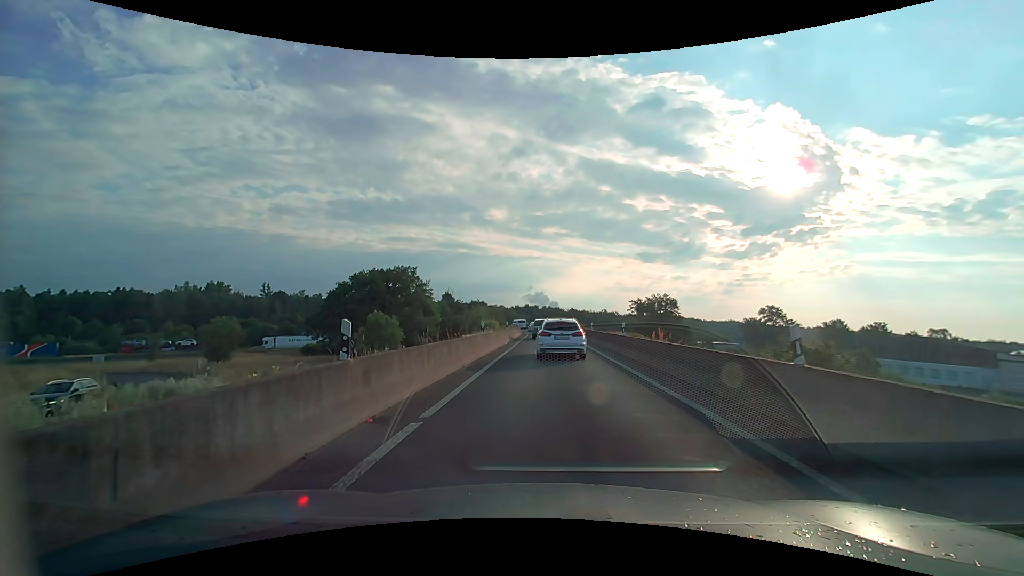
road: motorway_link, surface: asphalt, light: Day
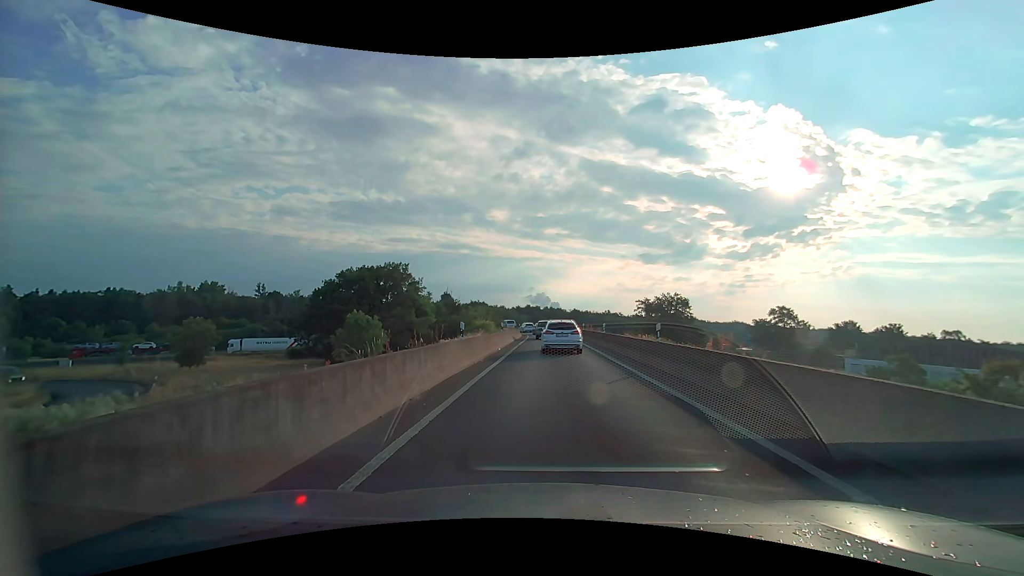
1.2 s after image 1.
(0.0, +6.4) m; 0°
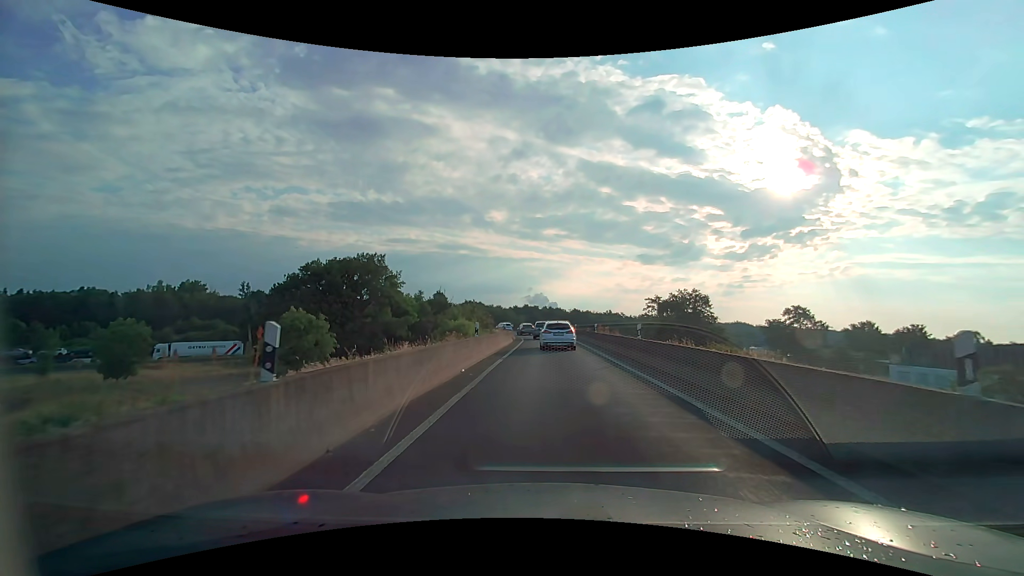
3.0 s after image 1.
(+0.1, +11.6) m; +1°
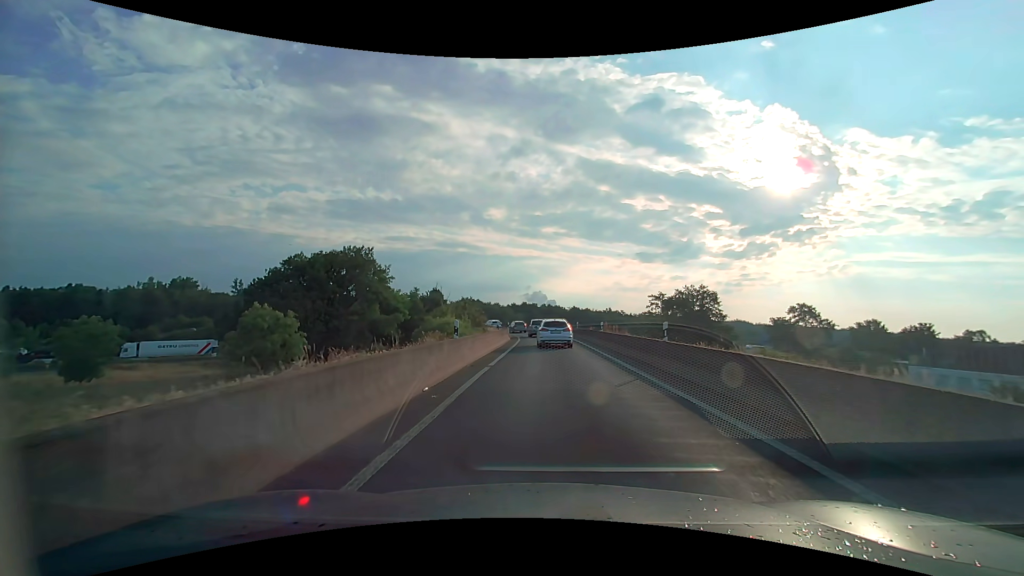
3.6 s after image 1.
(0.0, +4.4) m; 0°
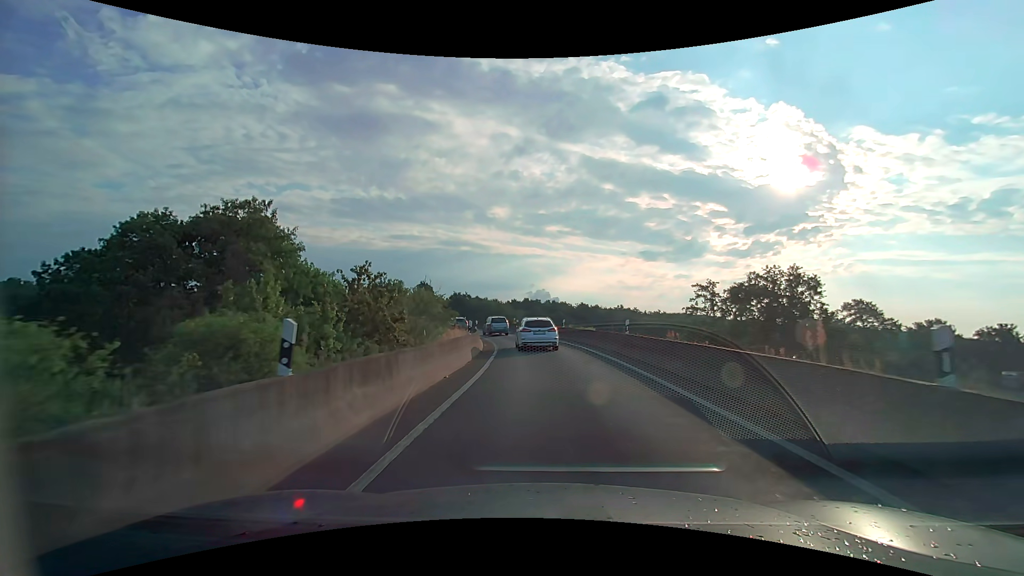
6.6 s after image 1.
(0.0, +25.4) m; 0°
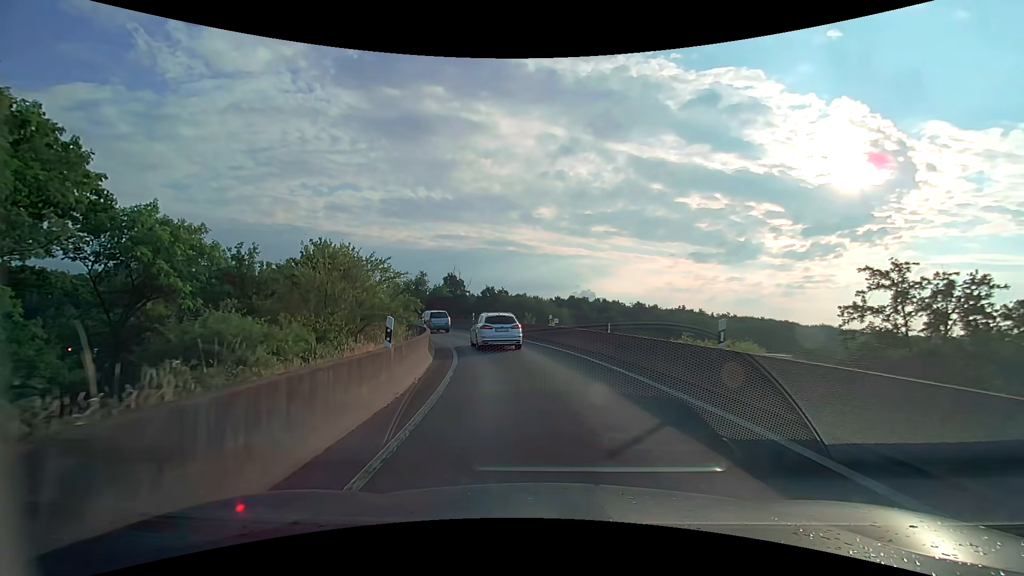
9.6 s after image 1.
(-0.7, +25.8) m; -5°
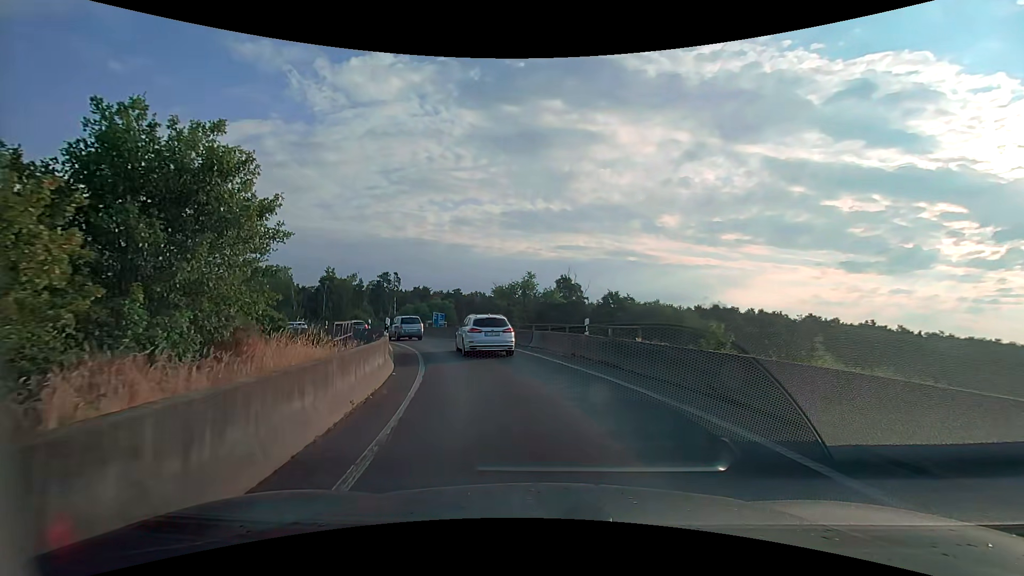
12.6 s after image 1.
(-2.7, +23.7) m; -13°
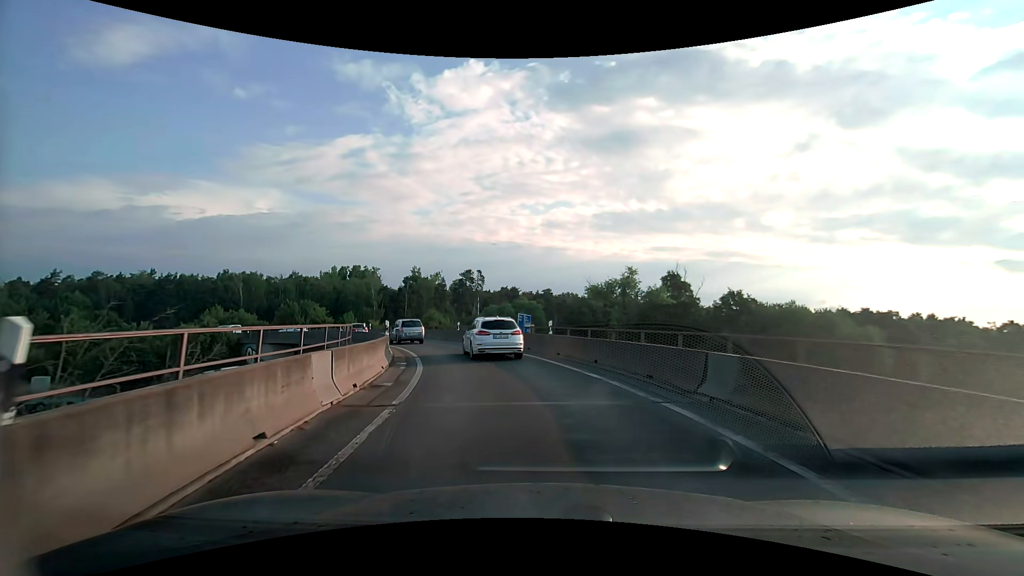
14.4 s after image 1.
(-1.3, +13.7) m; -11°
(-1, +10) (-2, +20) (-6, +29) (-10, +38) (-16, +46) (-22, +54) (-30, +60) (-38, +66) (-47, +70) (-57, +74) m
